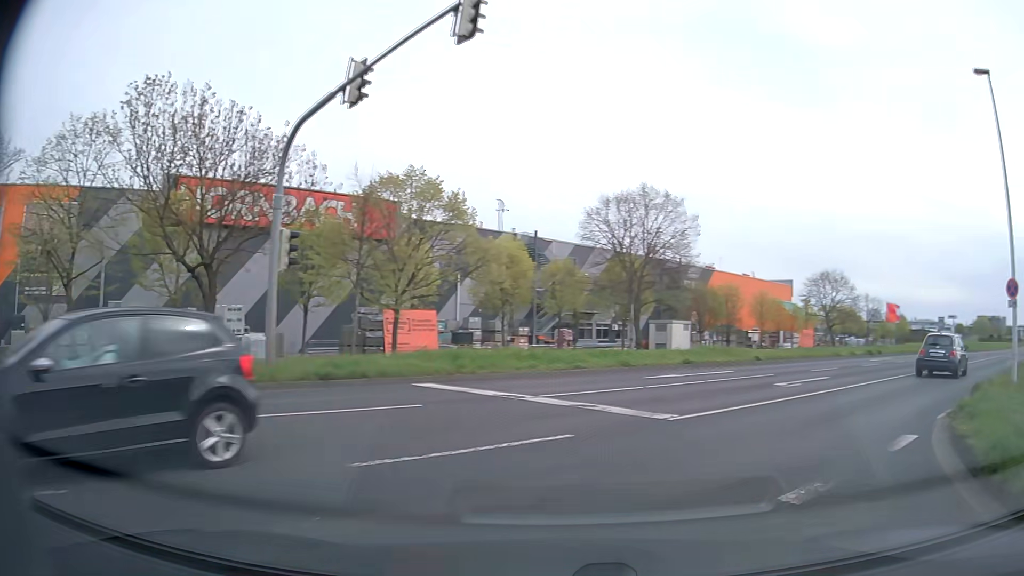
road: secondary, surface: asphalt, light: Day
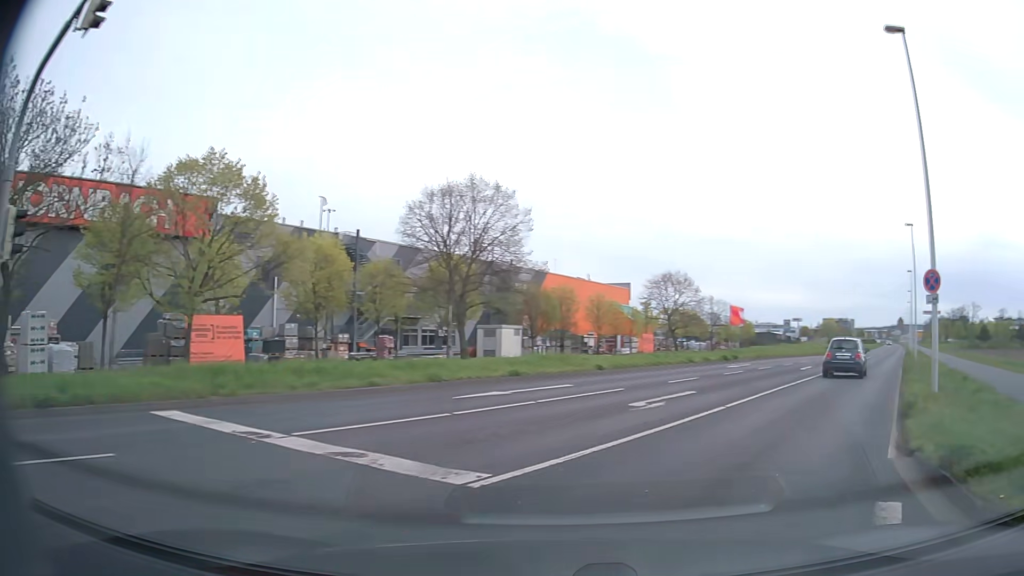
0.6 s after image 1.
(+0.6, +4.2) m; +15°
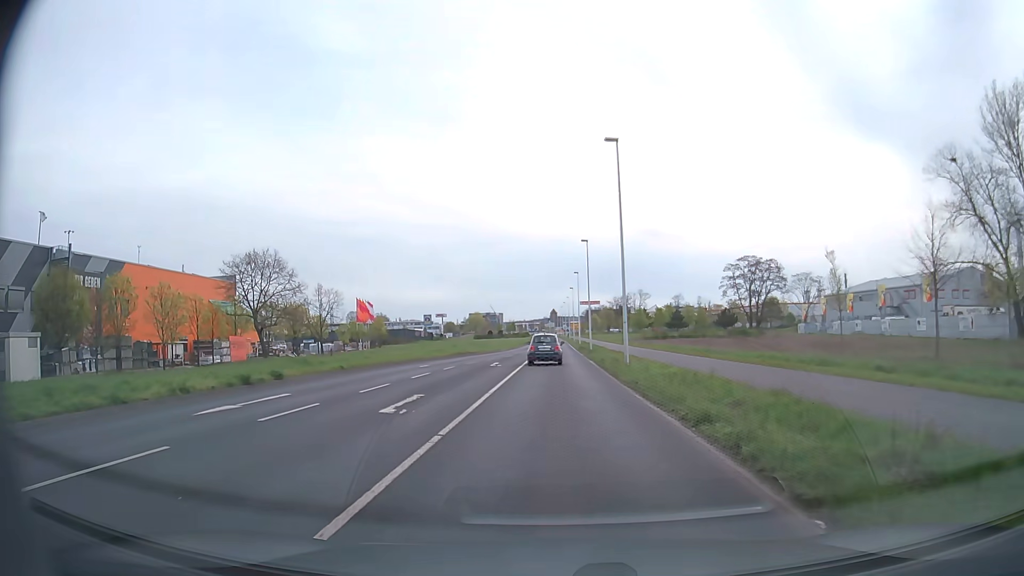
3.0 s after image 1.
(+7.8, +18.9) m; +31°
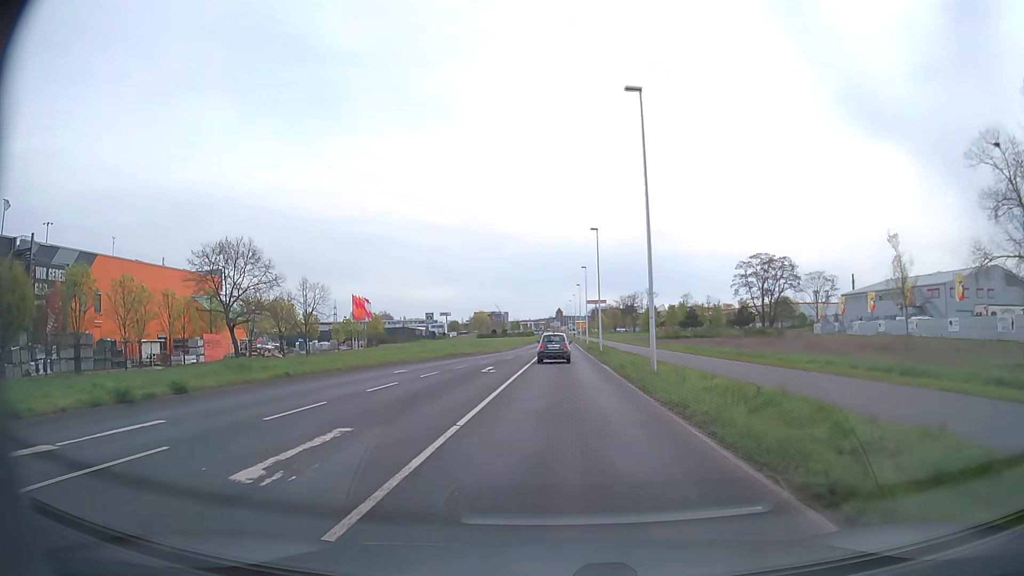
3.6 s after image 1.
(0.0, +6.3) m; 0°
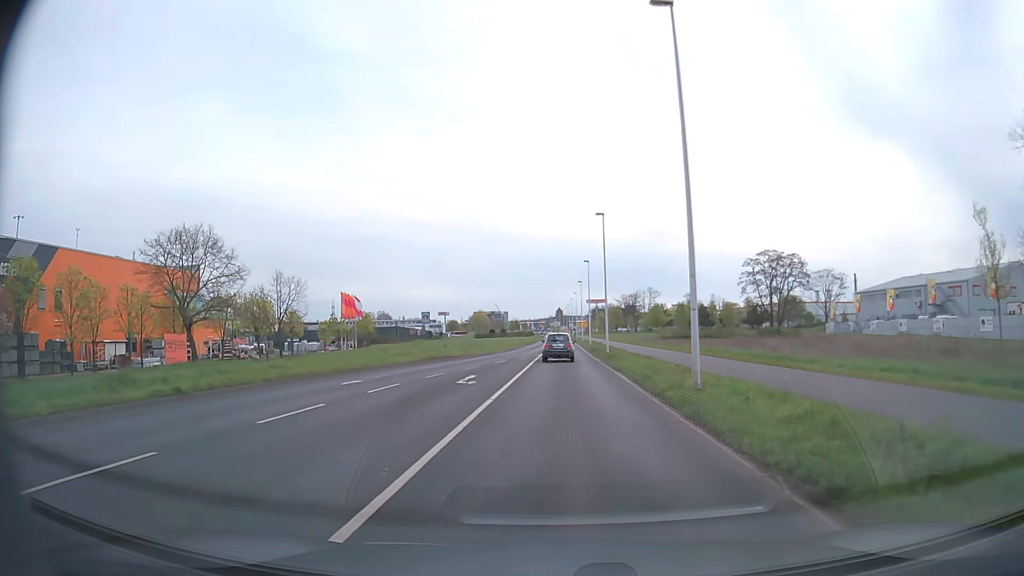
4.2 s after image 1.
(0.0, +6.6) m; 0°
